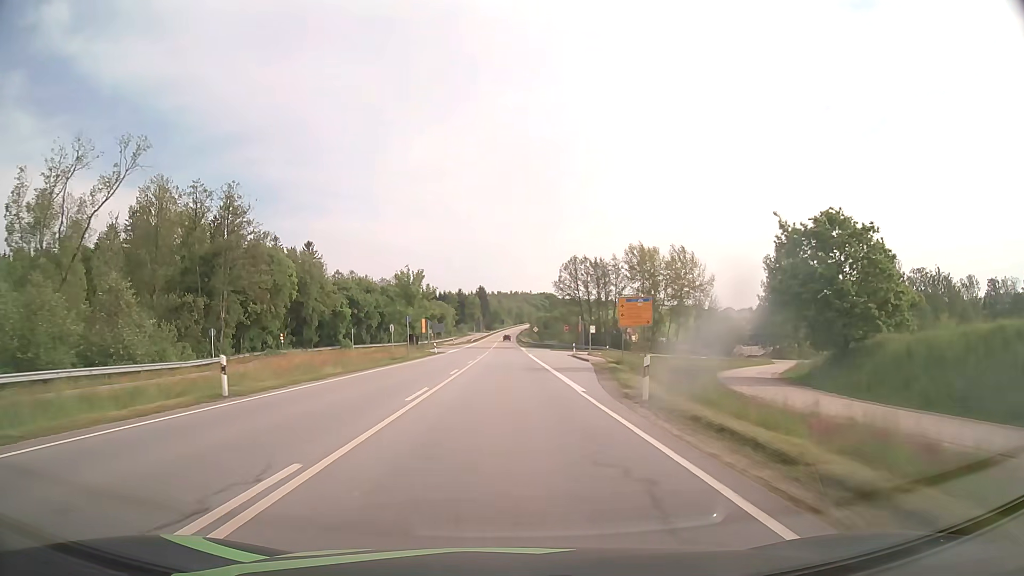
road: primary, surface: asphalt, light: Day
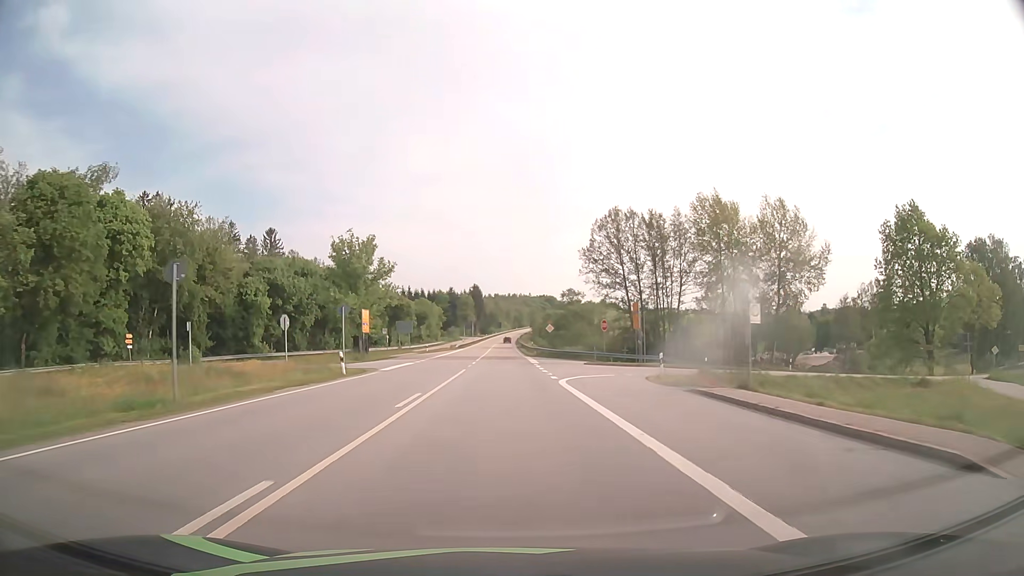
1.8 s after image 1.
(0.0, +36.9) m; 0°
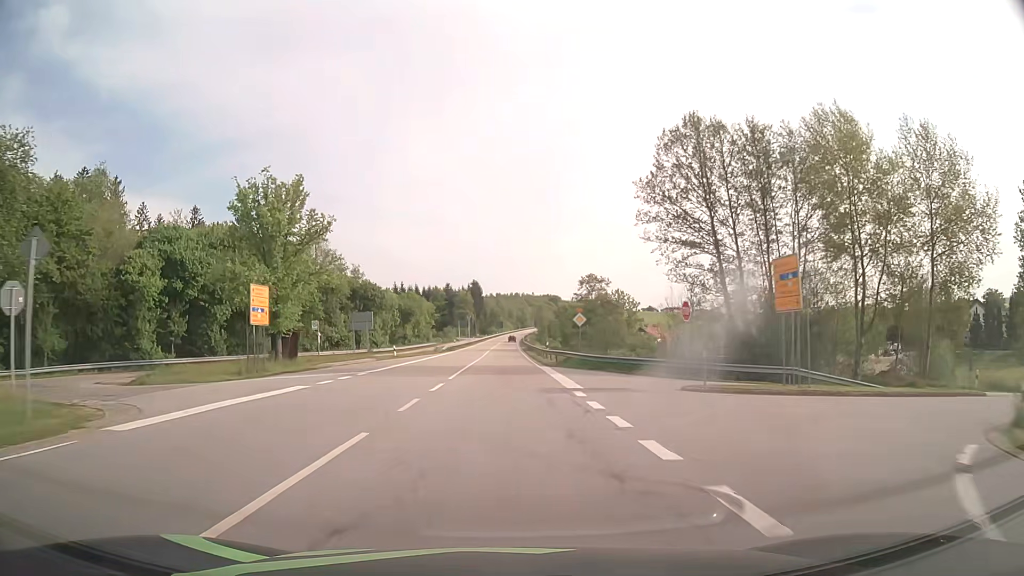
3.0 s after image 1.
(0.0, +24.7) m; 0°
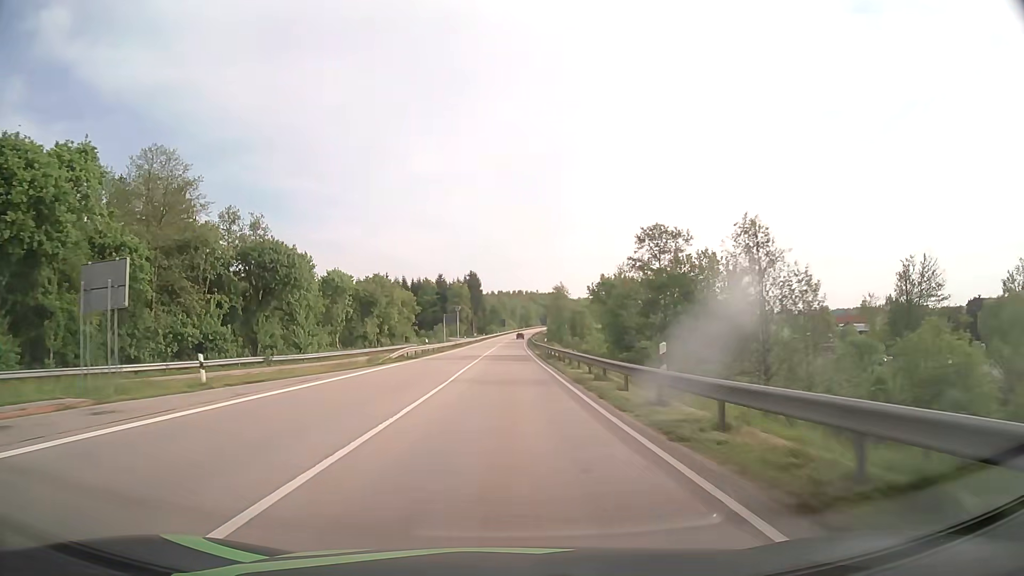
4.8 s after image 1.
(-0.1, +37.0) m; 0°
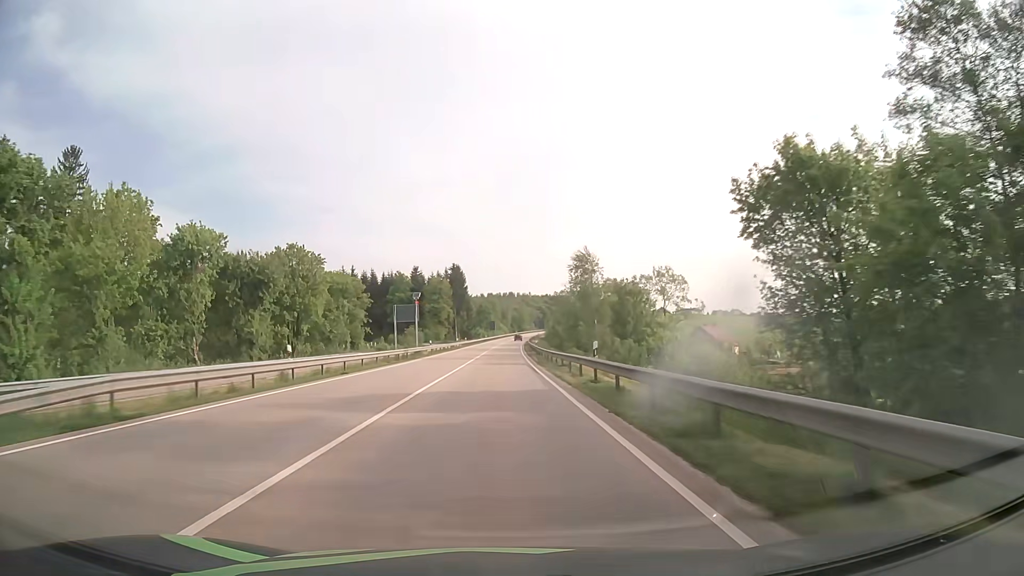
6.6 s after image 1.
(0.0, +36.9) m; 0°
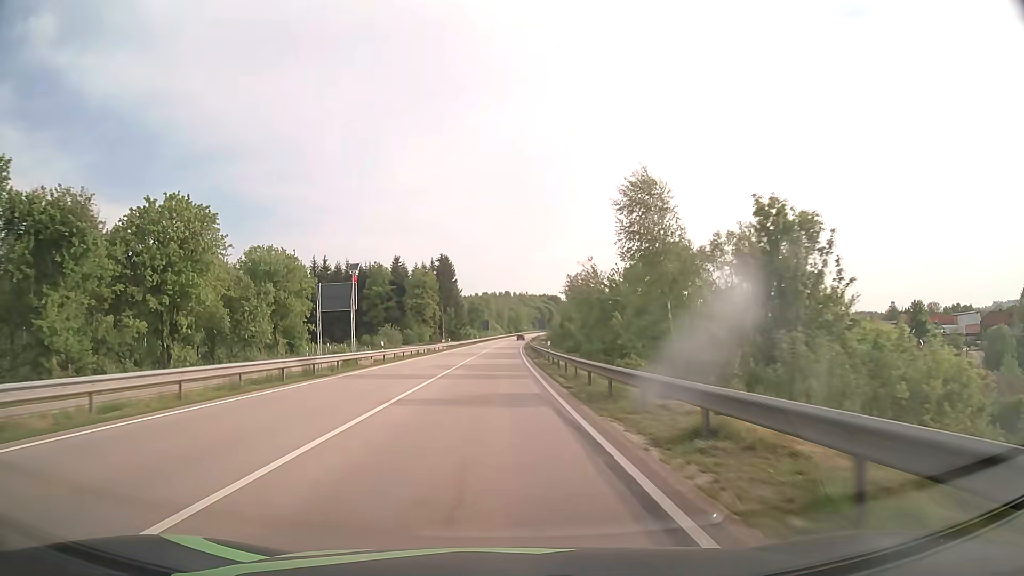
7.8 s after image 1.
(+0.1, +24.5) m; 0°
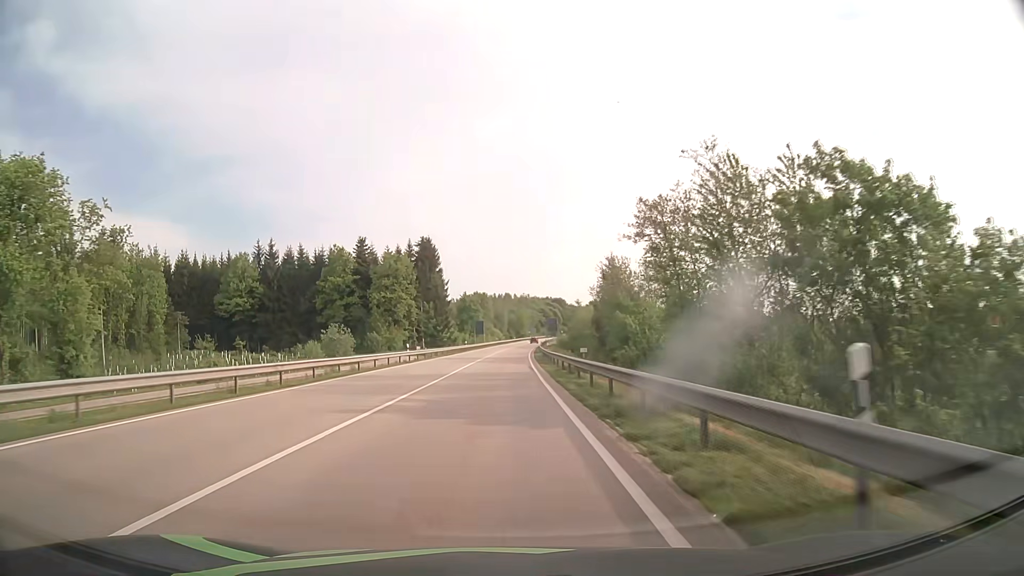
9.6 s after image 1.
(+0.1, +36.5) m; 0°
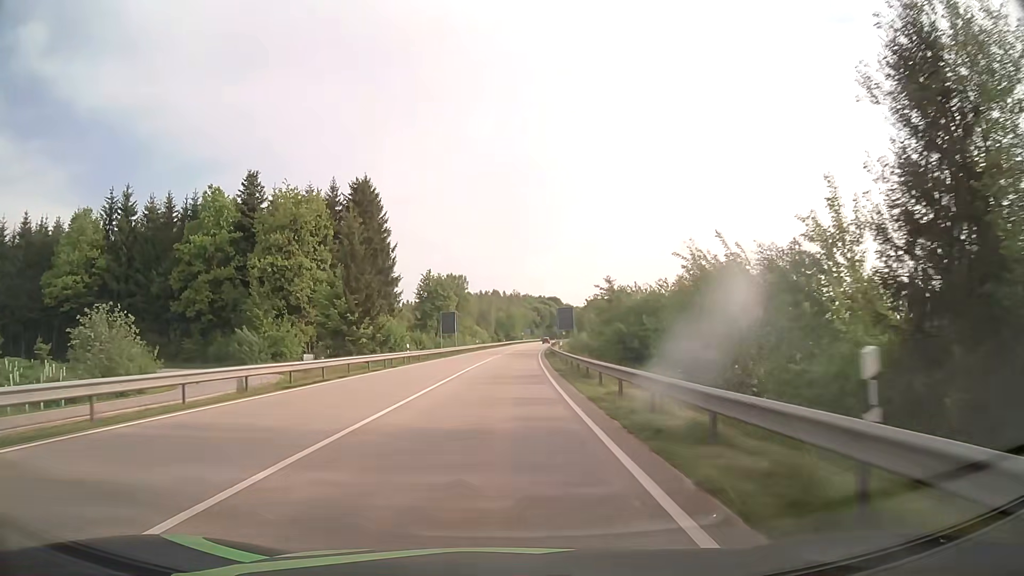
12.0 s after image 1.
(+0.3, +47.9) m; +1°
(0, +10) (0, +20) (0, +30) (+1, +40) (+1, +50) (+1, +60) (+2, +70) (+2, +80) (+3, +90) (+4, +100) m
